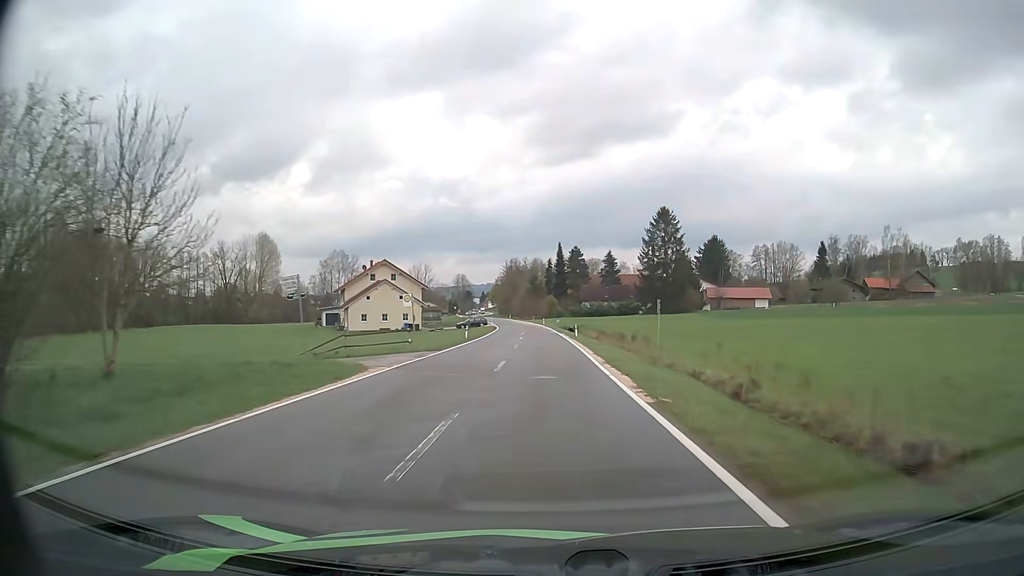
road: tertiary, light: Day
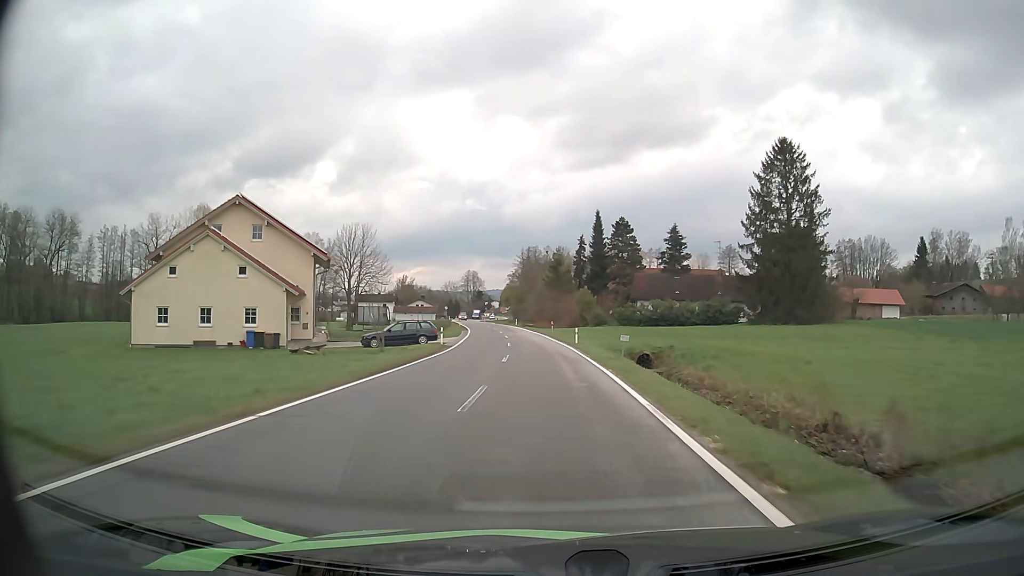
(-0.7, +56.1) m; -2°
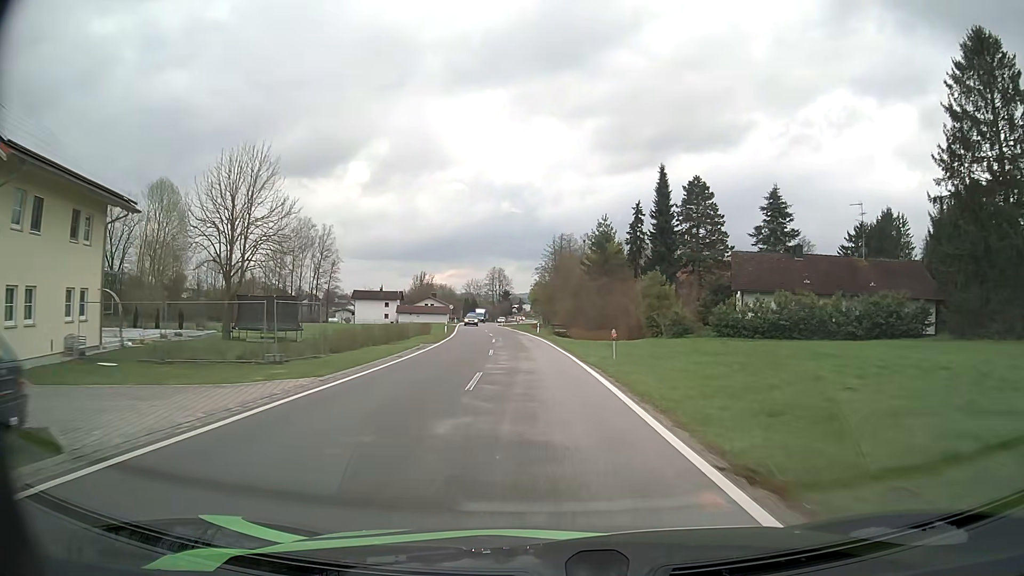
(-0.6, +34.1) m; -3°
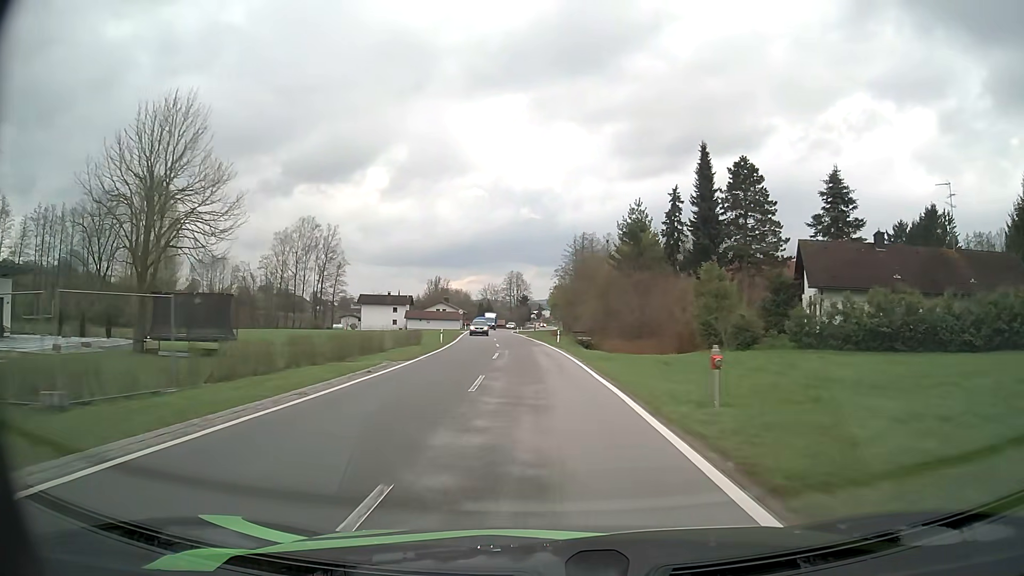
(-0.2, +11.2) m; -2°
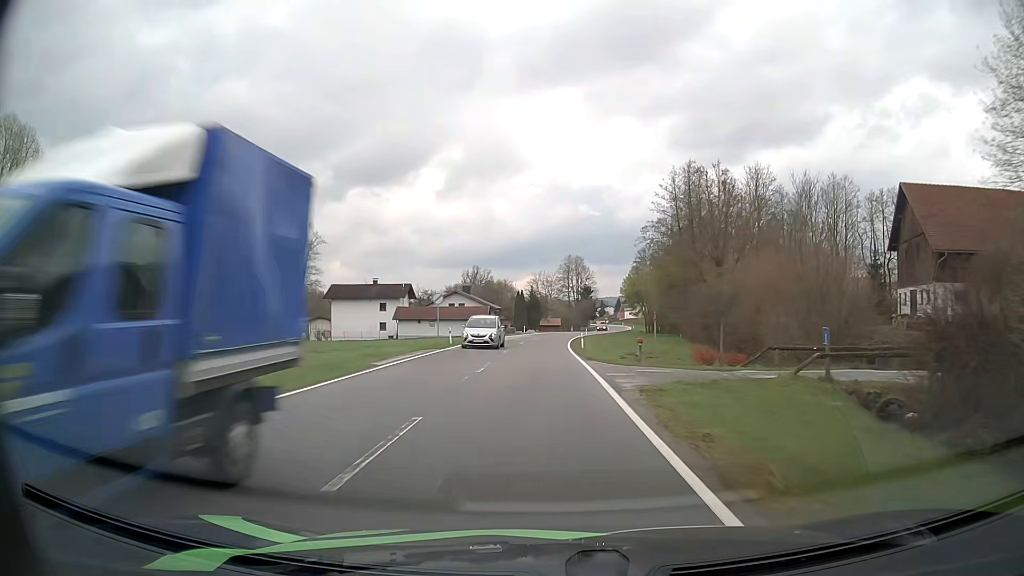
(-2.7, +56.8) m; -5°
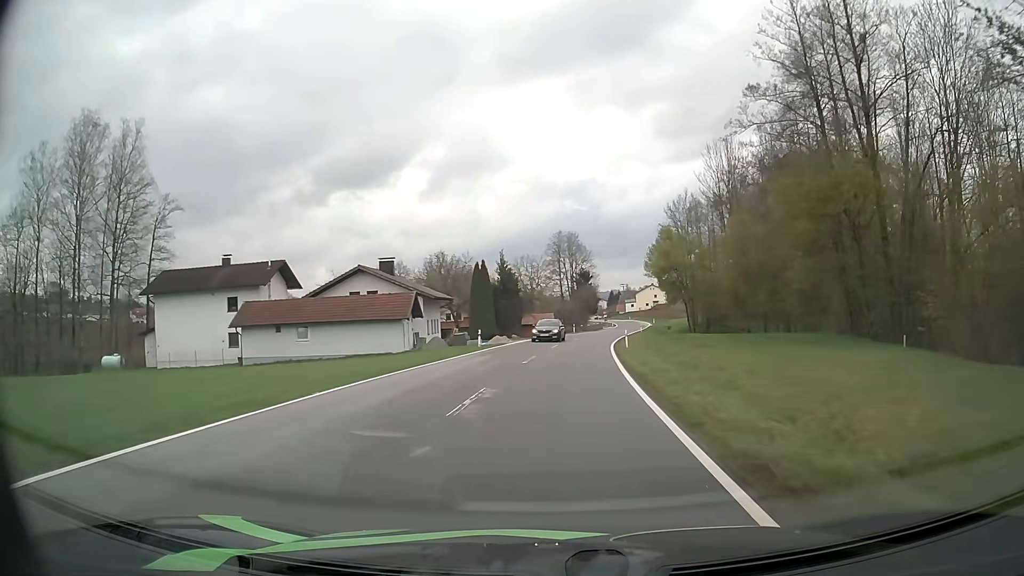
(-0.1, +44.6) m; +1°
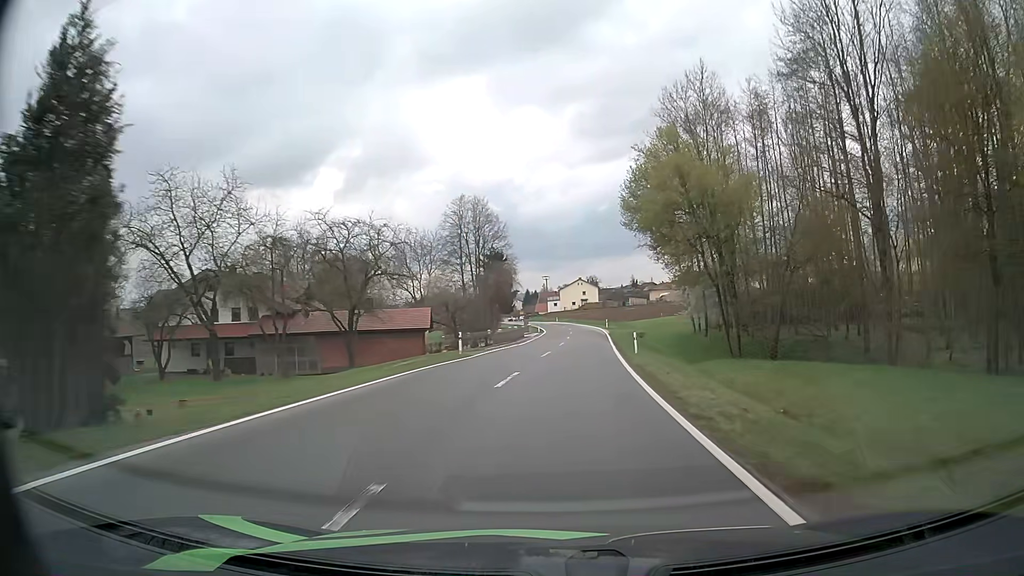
(+2.7, +44.1) m; +7°
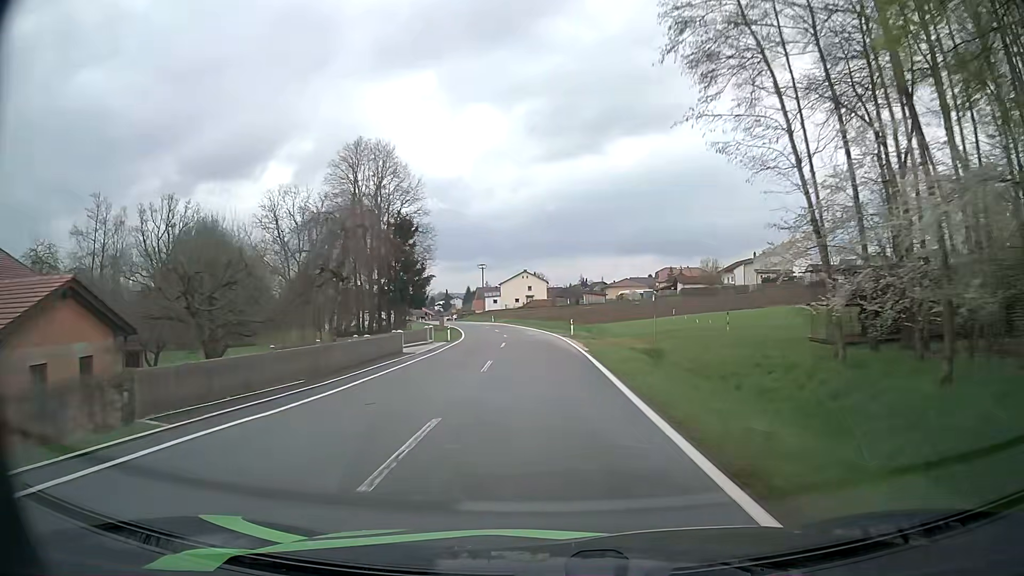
(+1.5, +32.6) m; +4°
